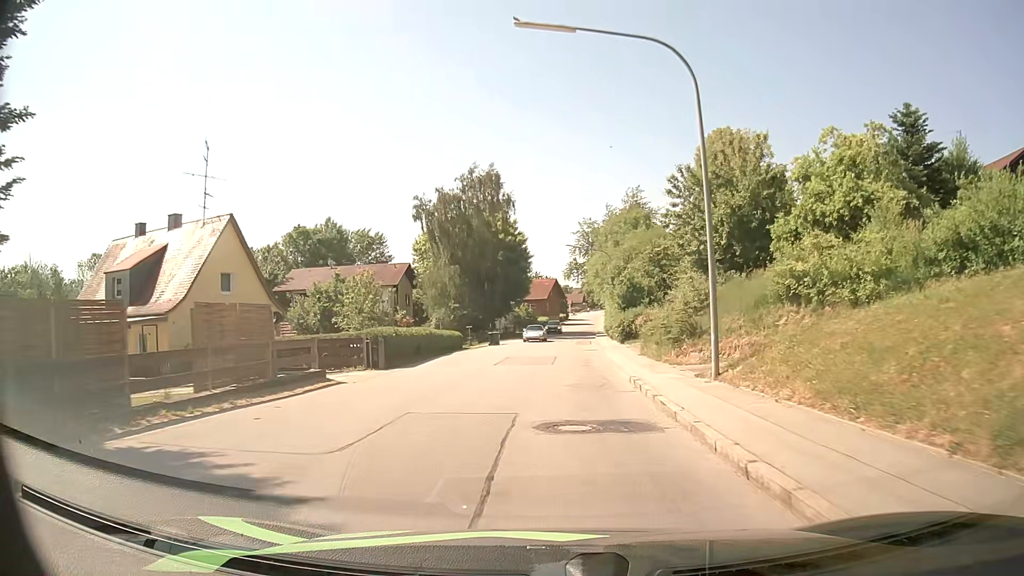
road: secondary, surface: asphalt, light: Day
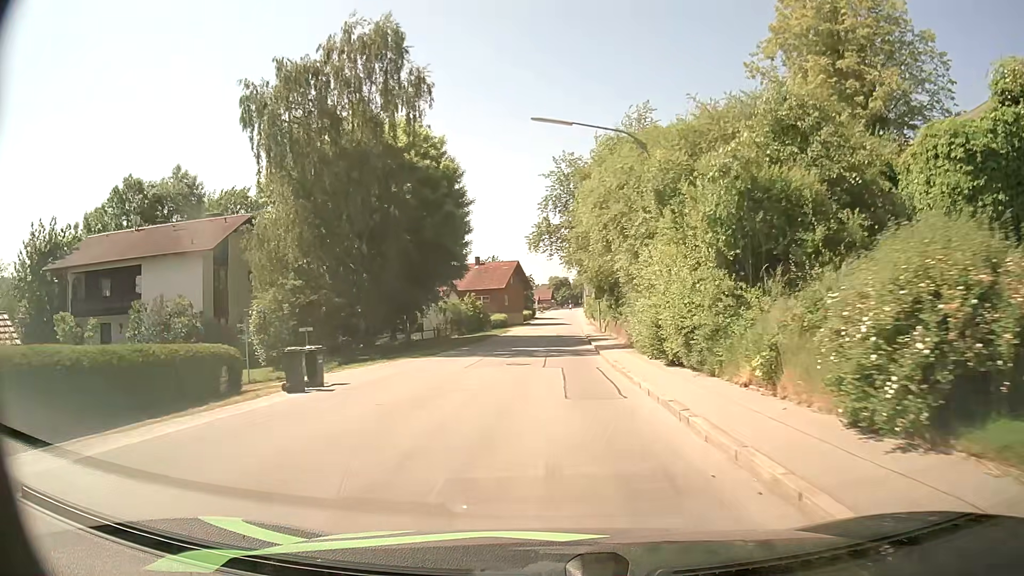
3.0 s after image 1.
(+0.8, +33.9) m; +3°
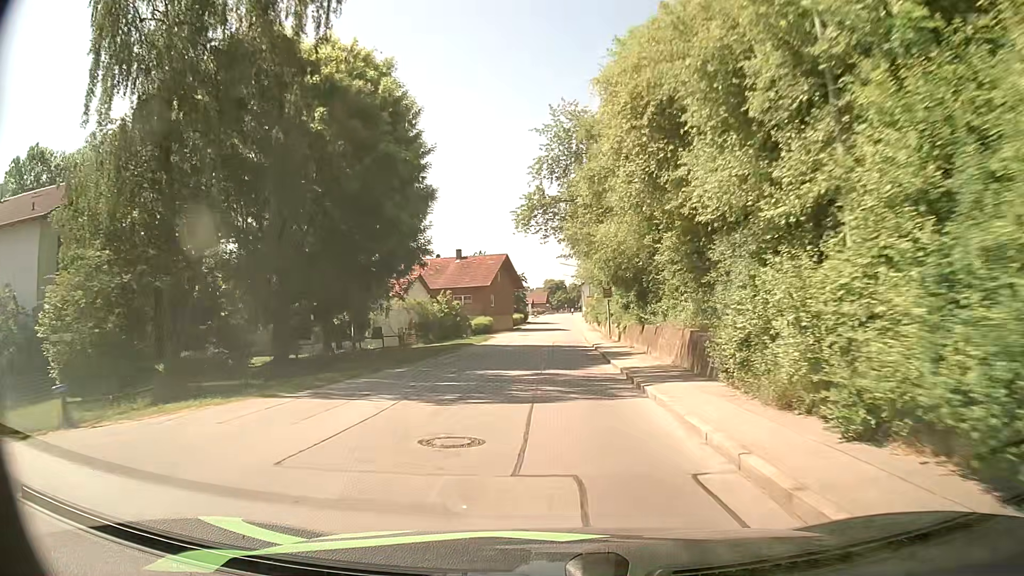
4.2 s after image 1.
(+0.1, +13.9) m; +1°
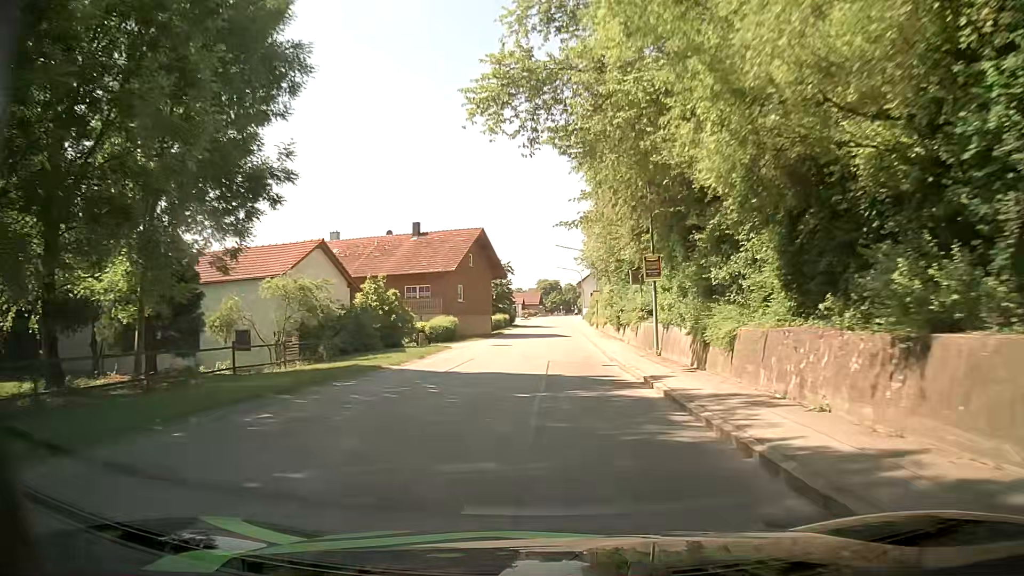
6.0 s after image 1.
(-0.1, +21.7) m; 0°
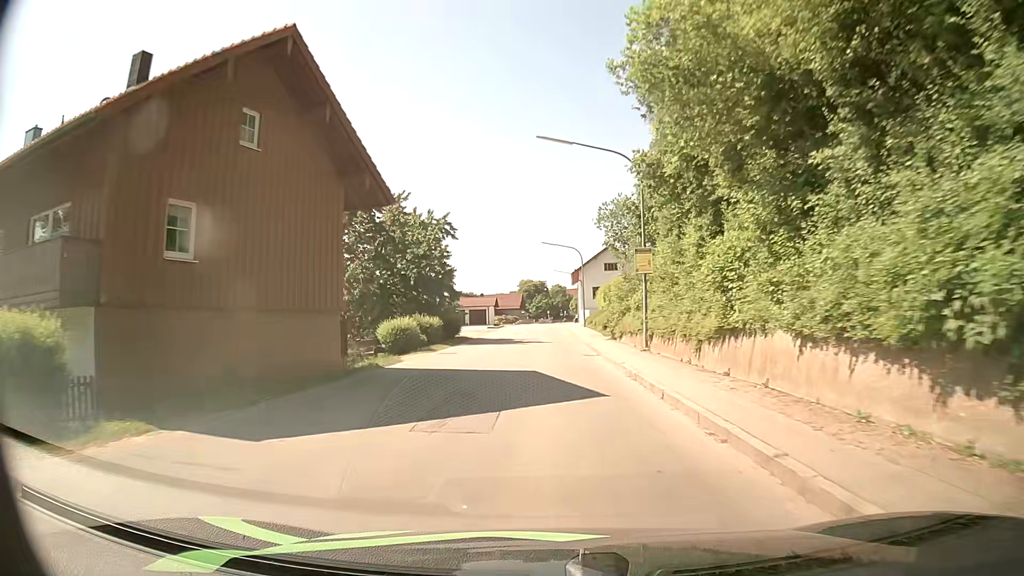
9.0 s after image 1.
(+0.5, +37.7) m; +2°
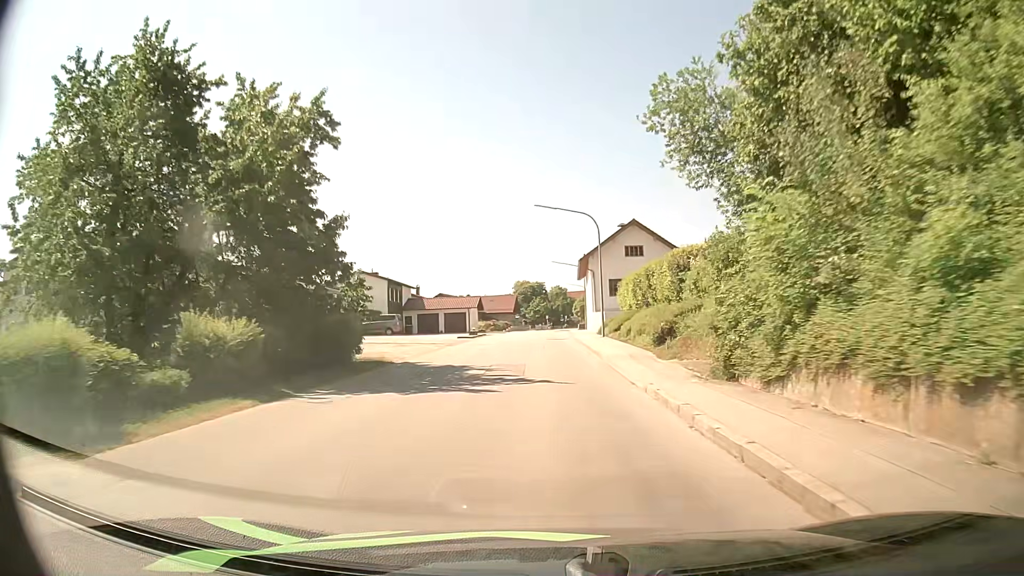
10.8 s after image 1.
(-0.2, +22.0) m; 0°
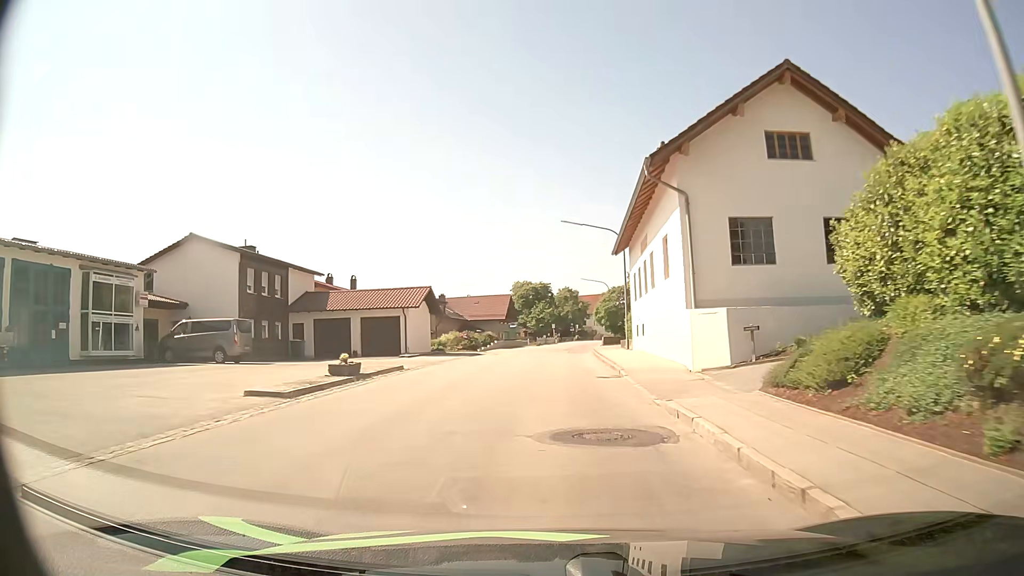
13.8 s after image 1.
(-0.1, +35.1) m; -1°
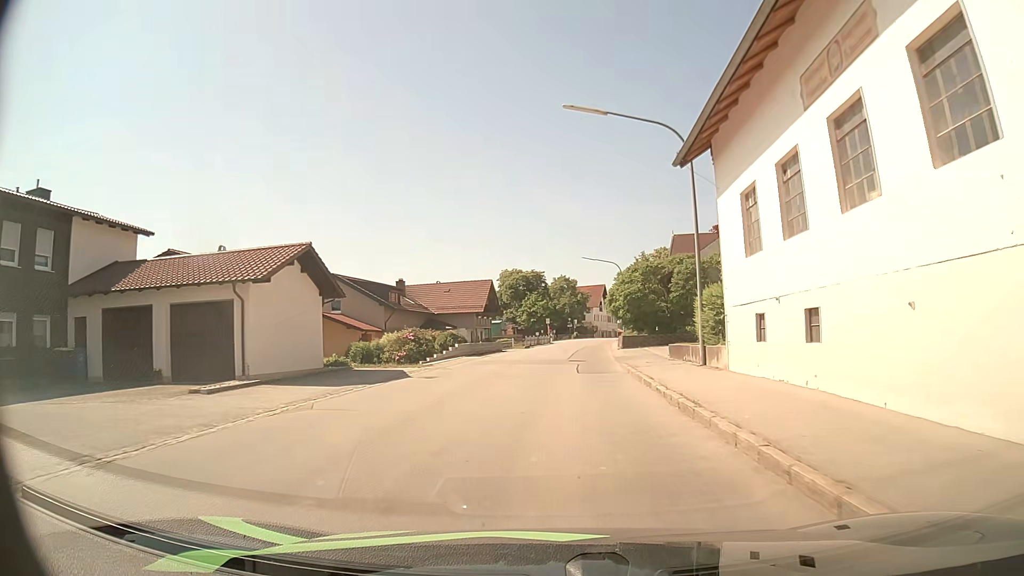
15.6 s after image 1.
(+0.1, +20.7) m; +1°
(0, +10) (0, +20) (+1, +30) (+1, +40) (+2, +50) (+3, +60) (+4, +70) (+5, +80) (+7, +90) (+8, +100) m
